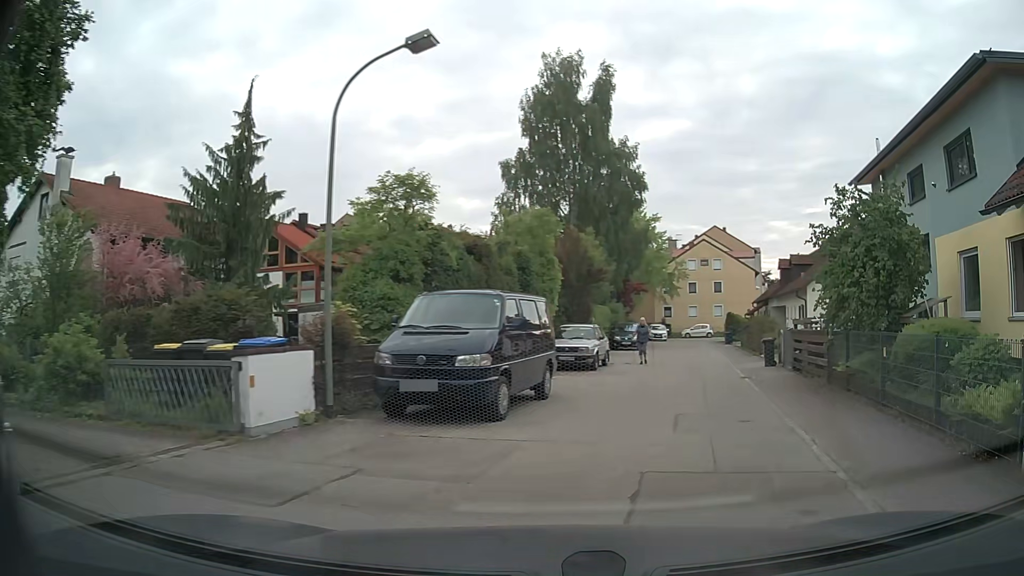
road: residential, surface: asphalt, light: Day
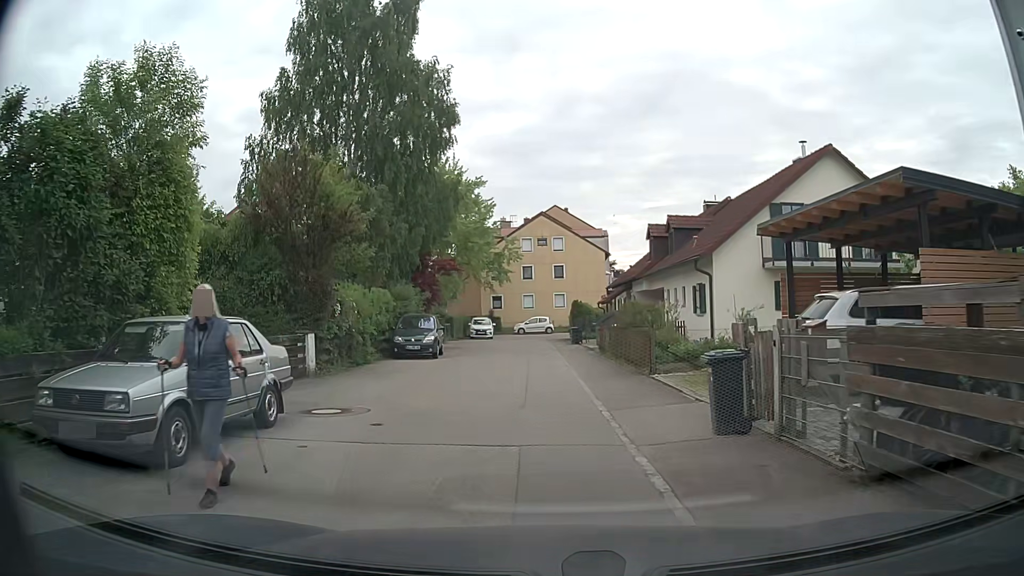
(+3.3, +14.7) m; +15°
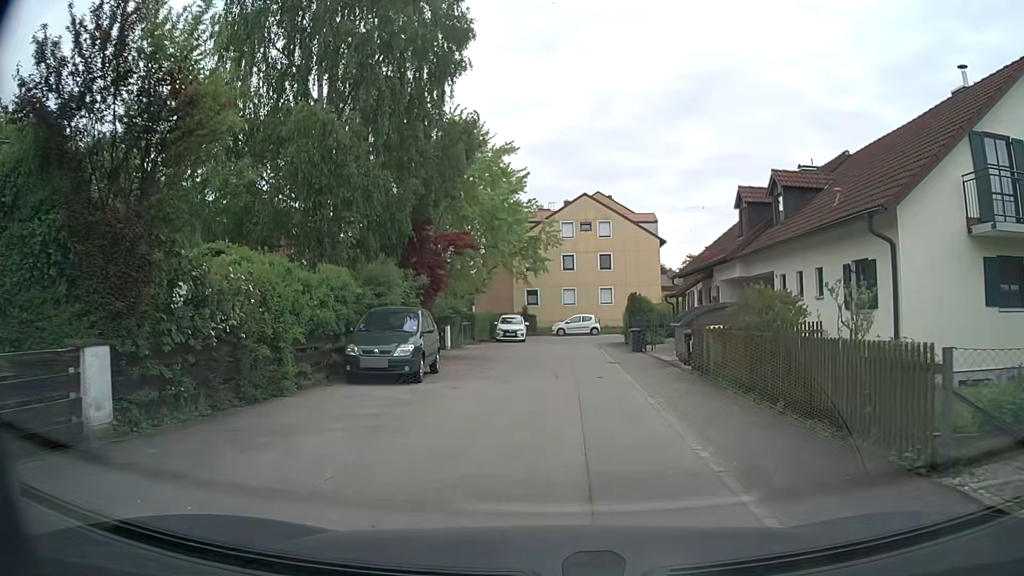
(-0.5, +10.3) m; -3°
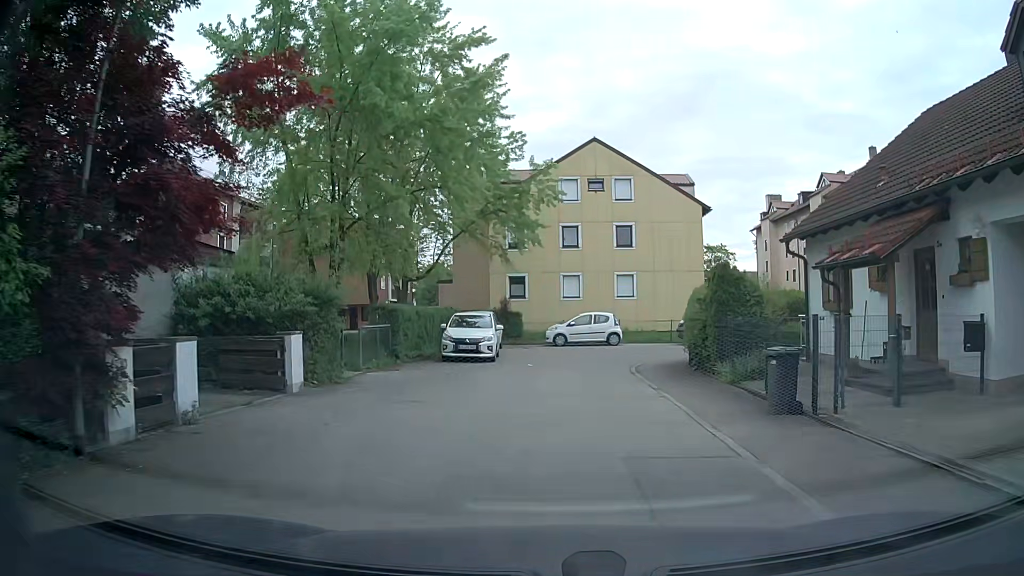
(0.0, +17.8) m; 0°
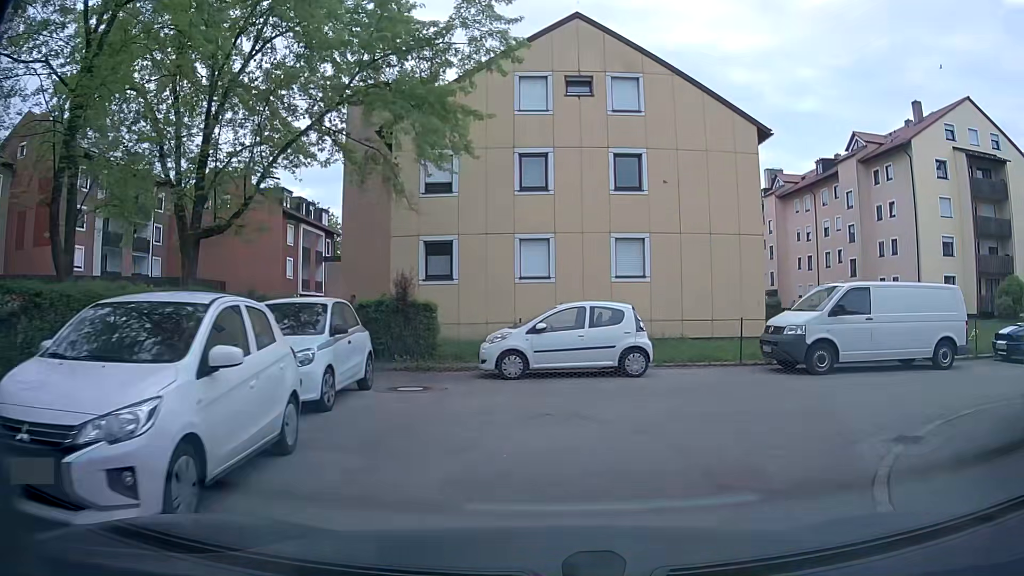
(+0.3, +16.6) m; +5°
